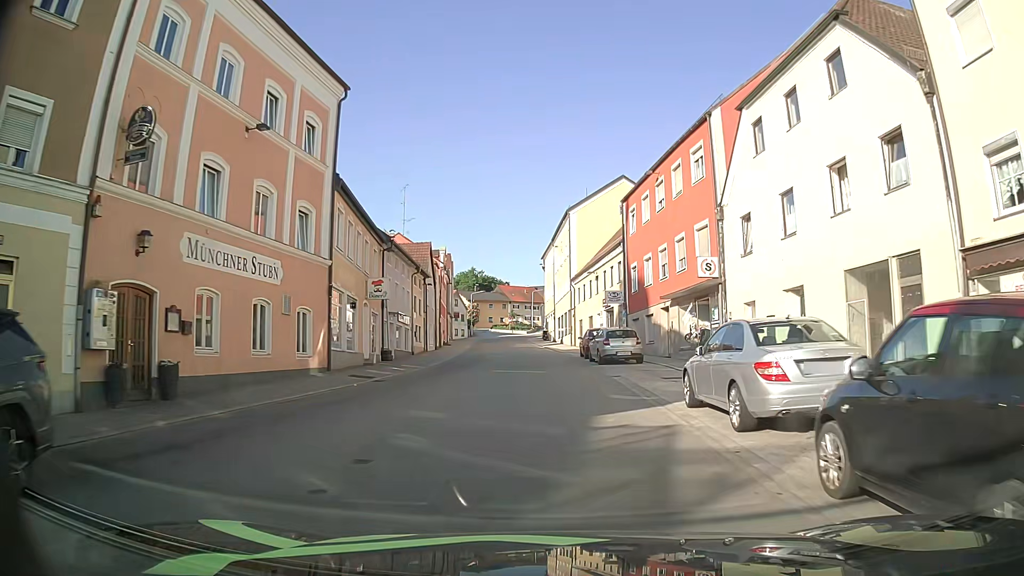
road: tertiary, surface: asphalt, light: Day
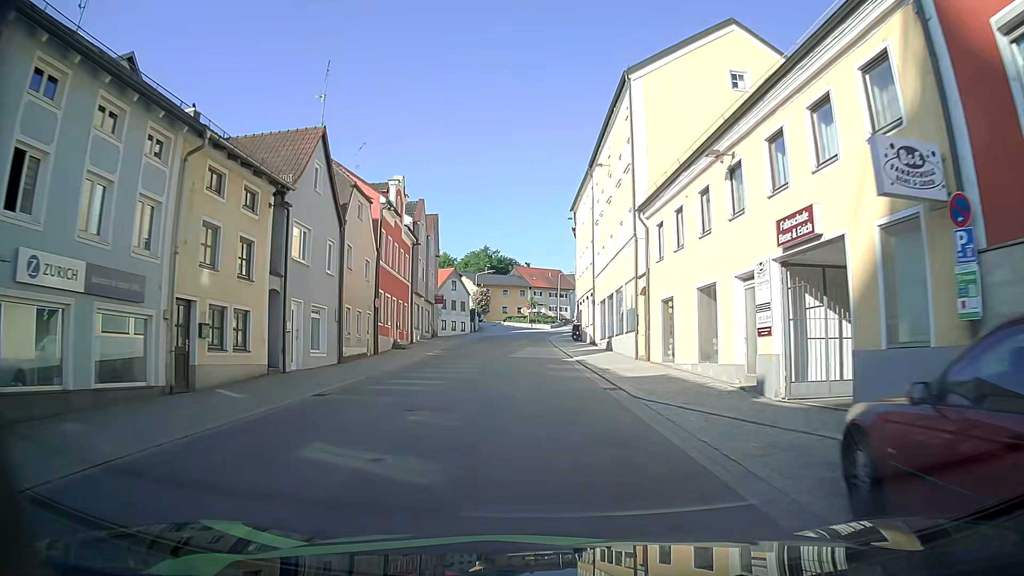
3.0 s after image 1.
(-0.4, +30.0) m; -3°
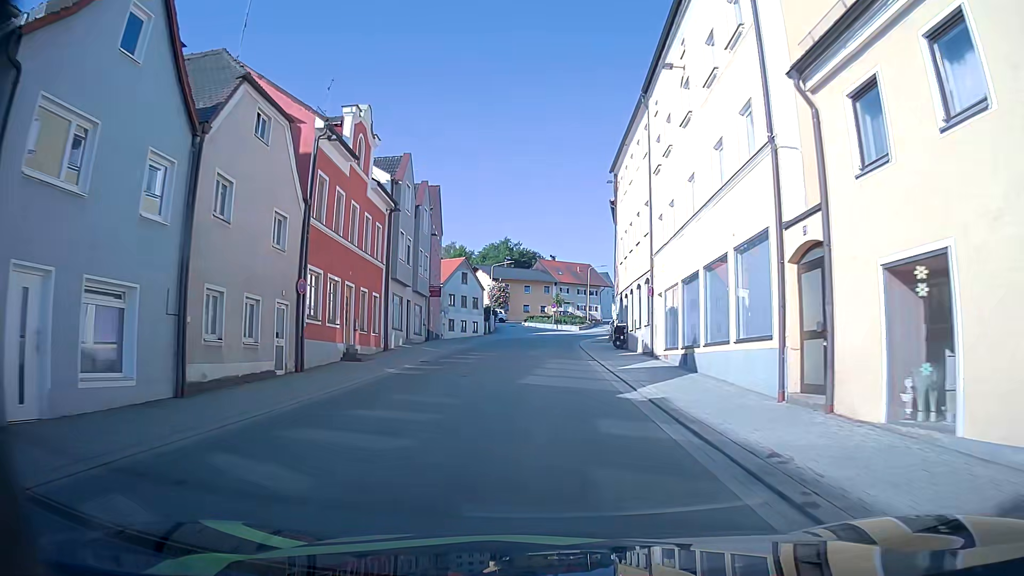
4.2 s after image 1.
(-0.2, +13.2) m; -2°
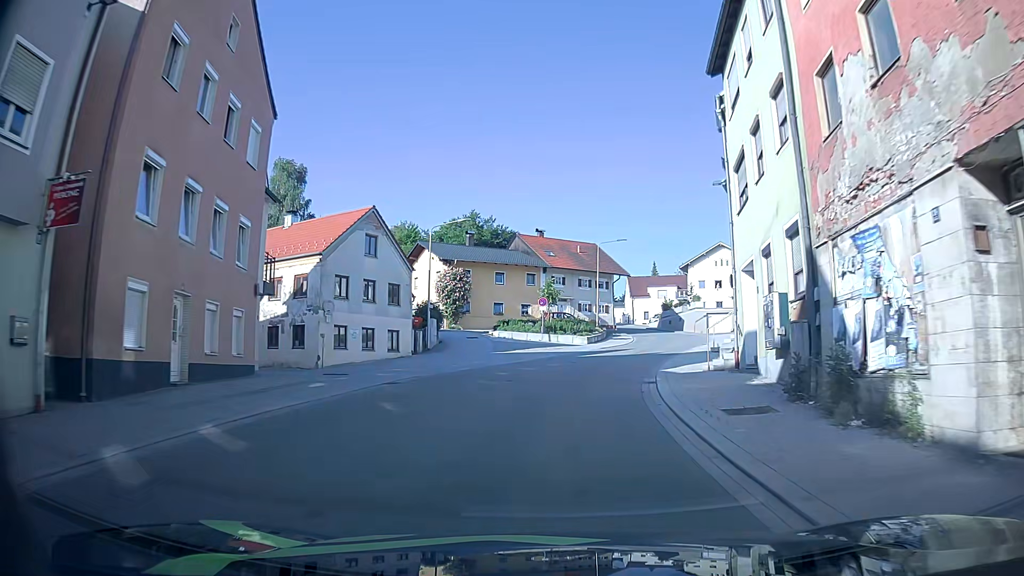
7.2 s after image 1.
(-0.2, +33.5) m; +1°
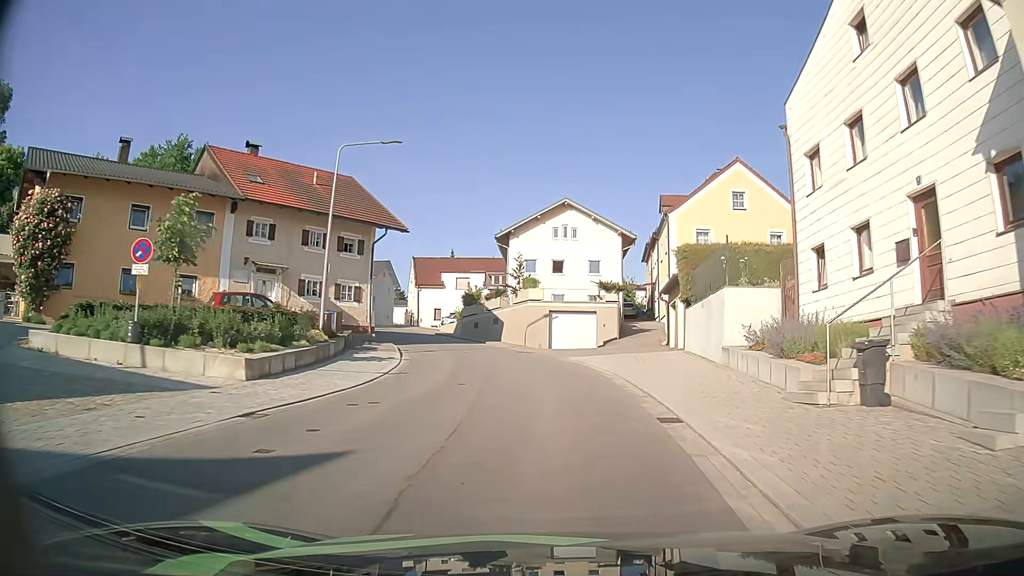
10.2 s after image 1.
(+4.4, +30.7) m; +18°
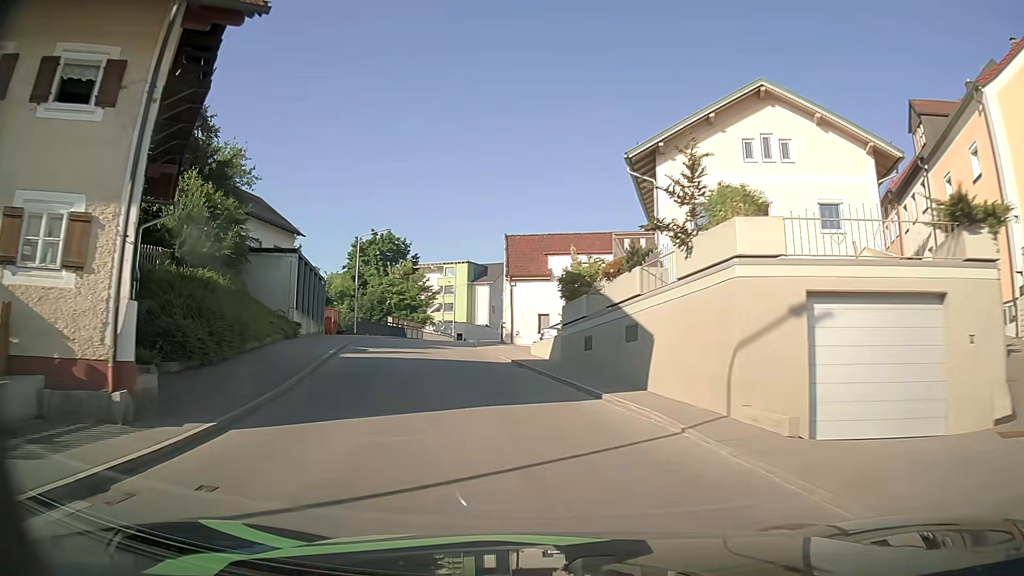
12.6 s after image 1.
(-1.3, +25.3) m; -12°
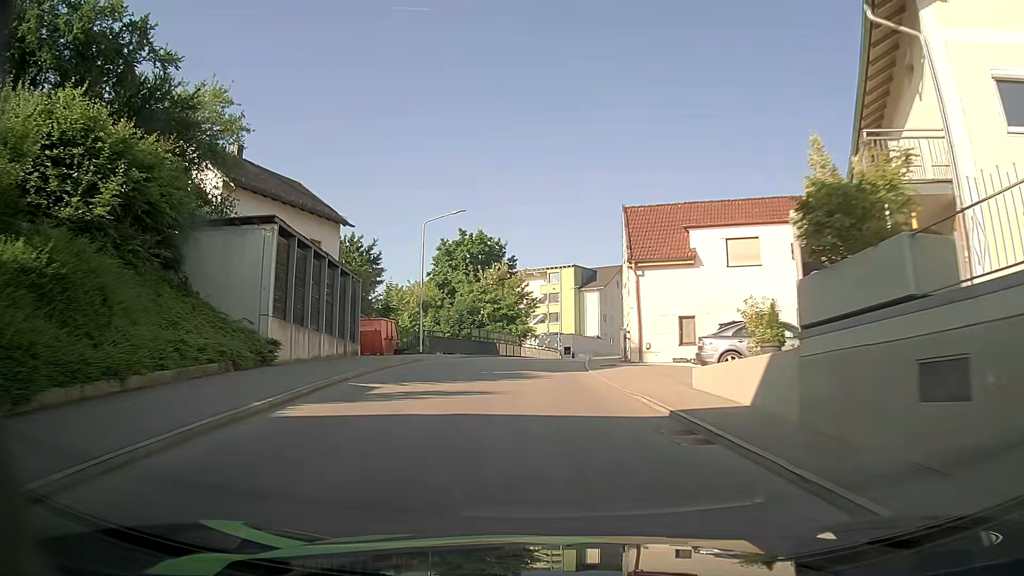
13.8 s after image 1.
(-1.2, +13.0) m; -8°
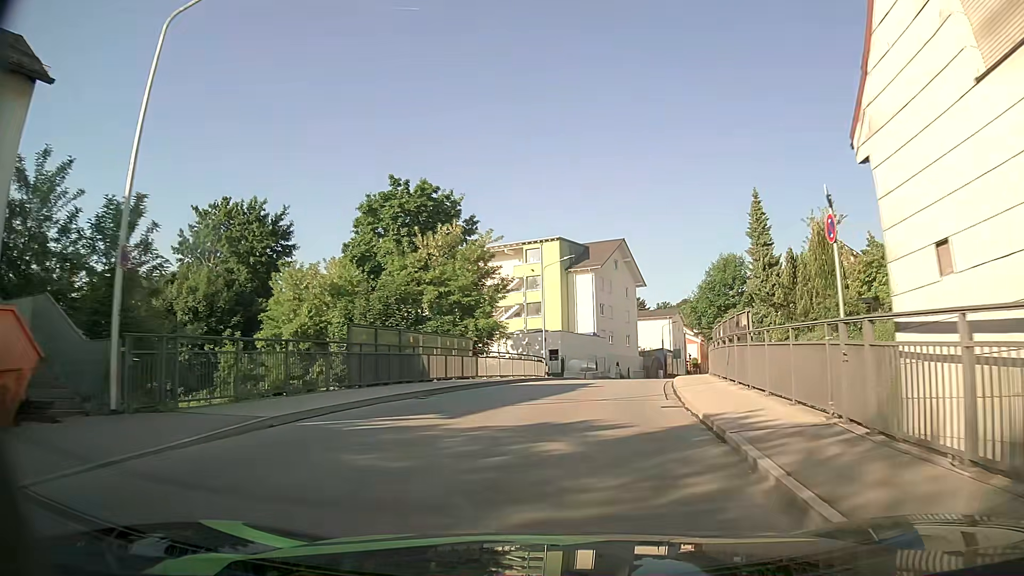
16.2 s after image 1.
(-0.8, +26.6) m; +1°
(0, +10) (+2, +20) (+3, +30) (+6, +39) (+8, +49) (+11, +59) (+14, +68) (+17, +78) (+20, +87) (+24, +97) m
